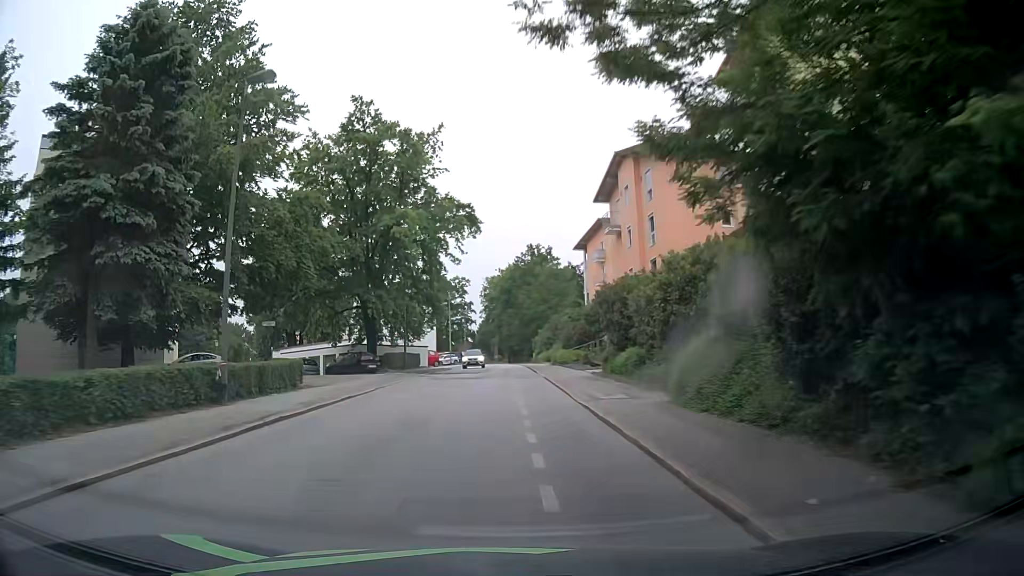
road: residential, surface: asphalt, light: Day
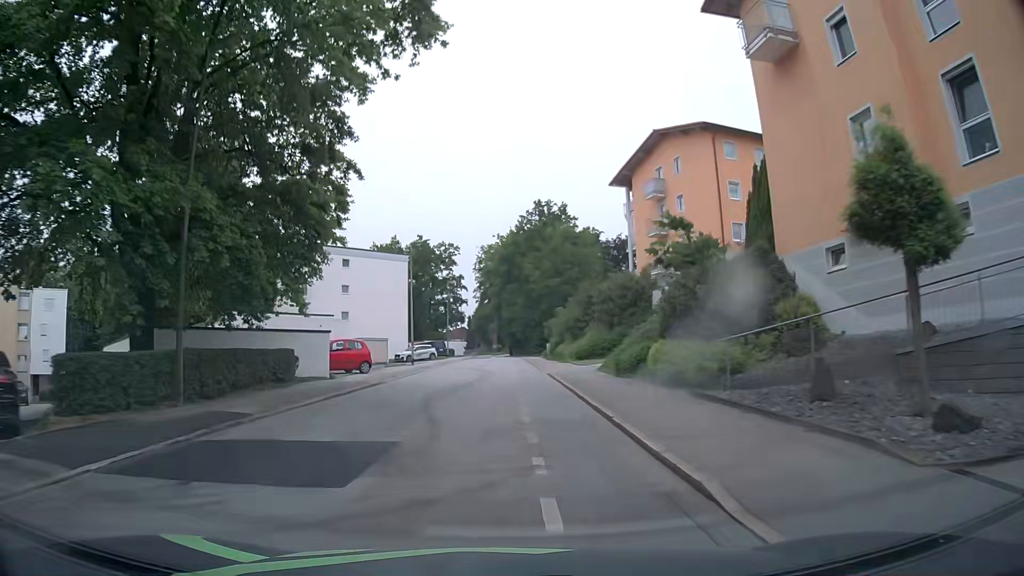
(+0.2, +30.8) m; 0°
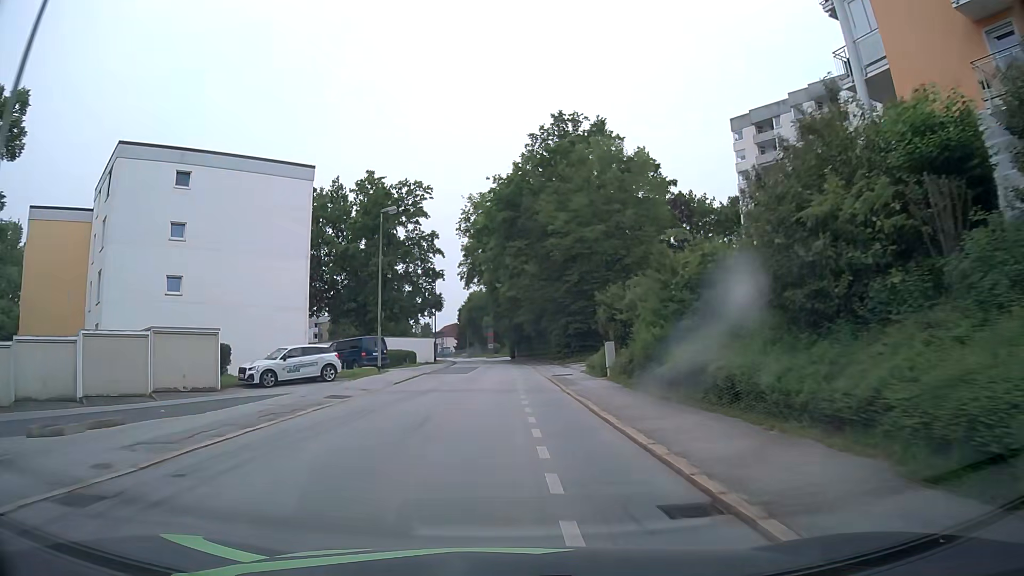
(-0.2, +38.3) m; 0°
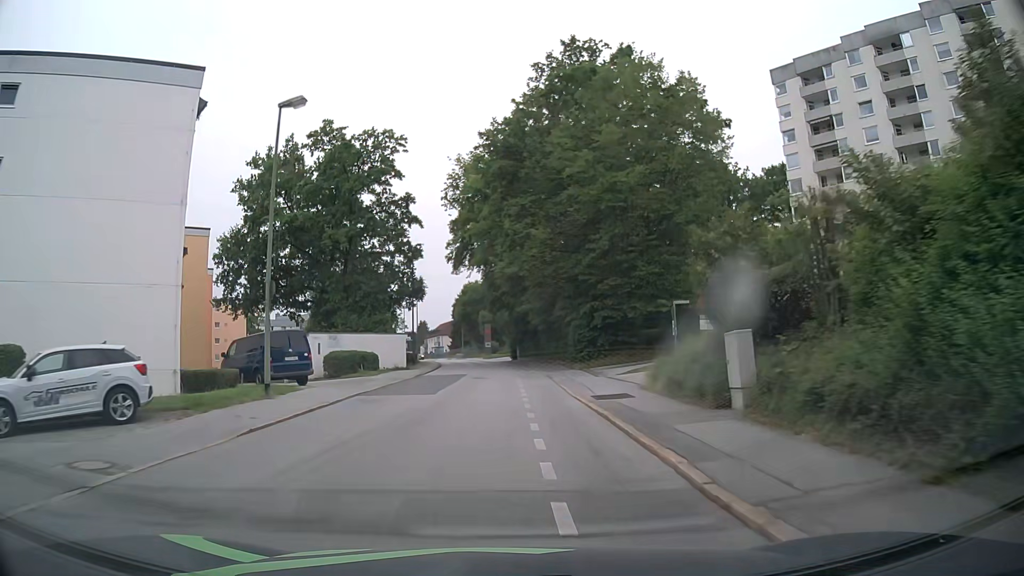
(0.0, +15.4) m; 0°
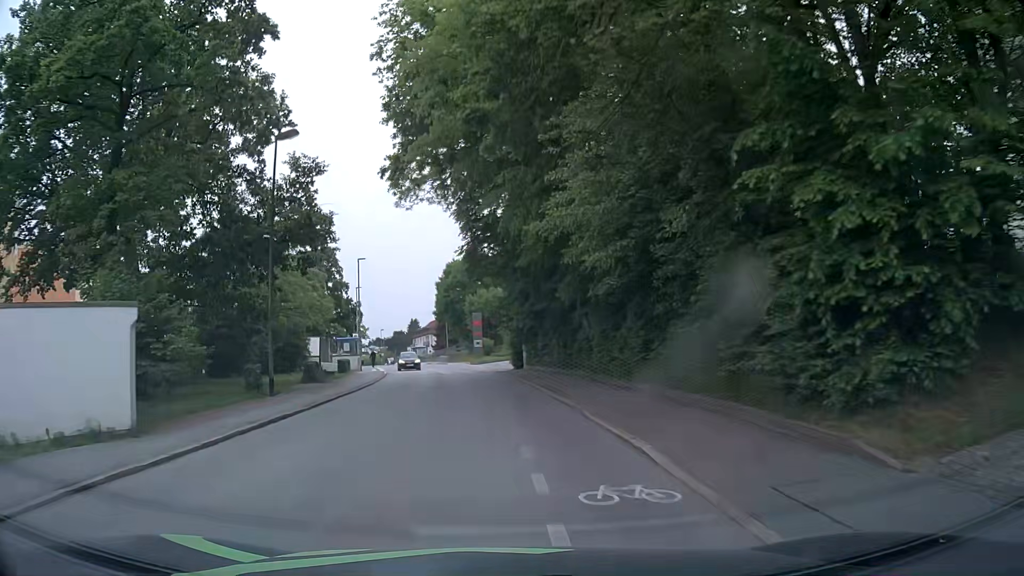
(+0.1, +30.6) m; 0°
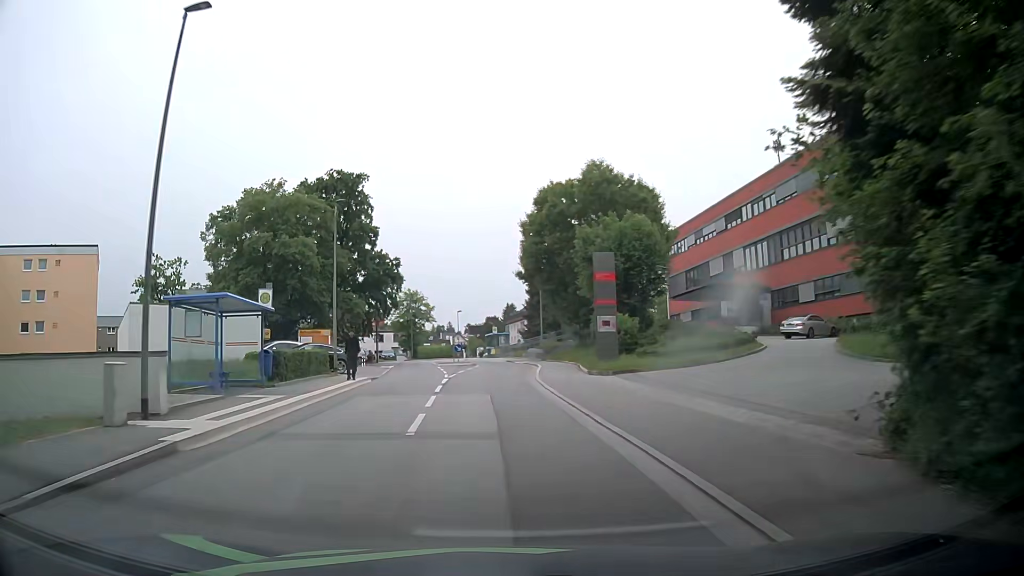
(-2.6, +38.0) m; -8°
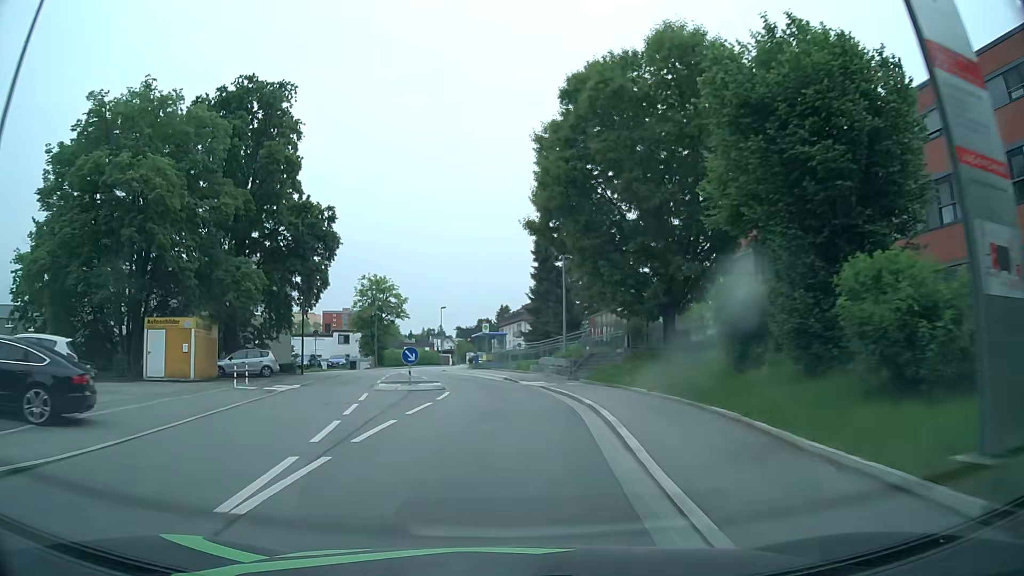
(-0.7, +23.0) m; -1°
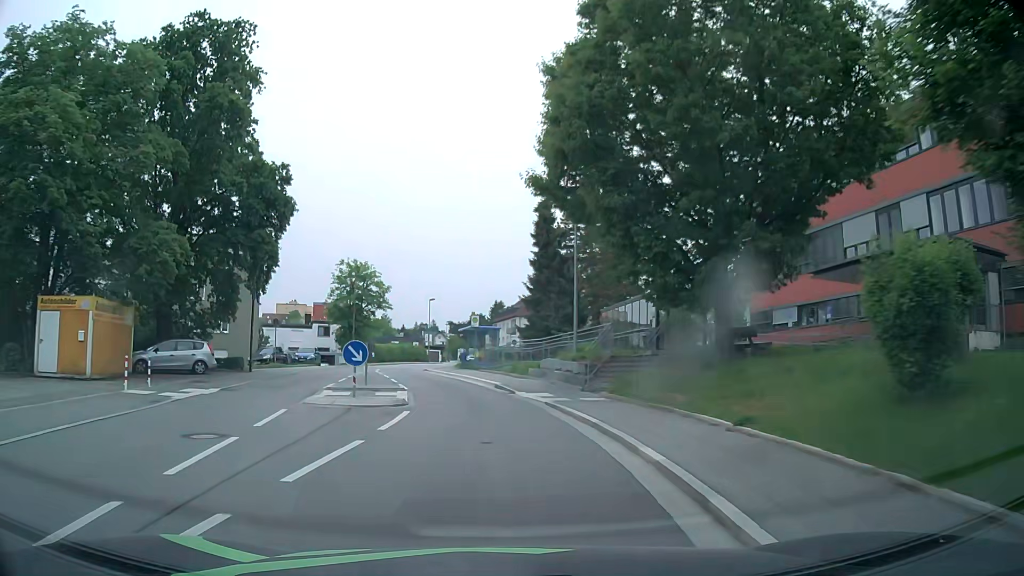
(+0.1, +7.6) m; +1°
(0, +10) (-1, +20) (-3, +30) (-6, +39) (-7, +49) (-7, +59) (-6, +69) (-5, +79) (-4, +89) (-3, +99) m
